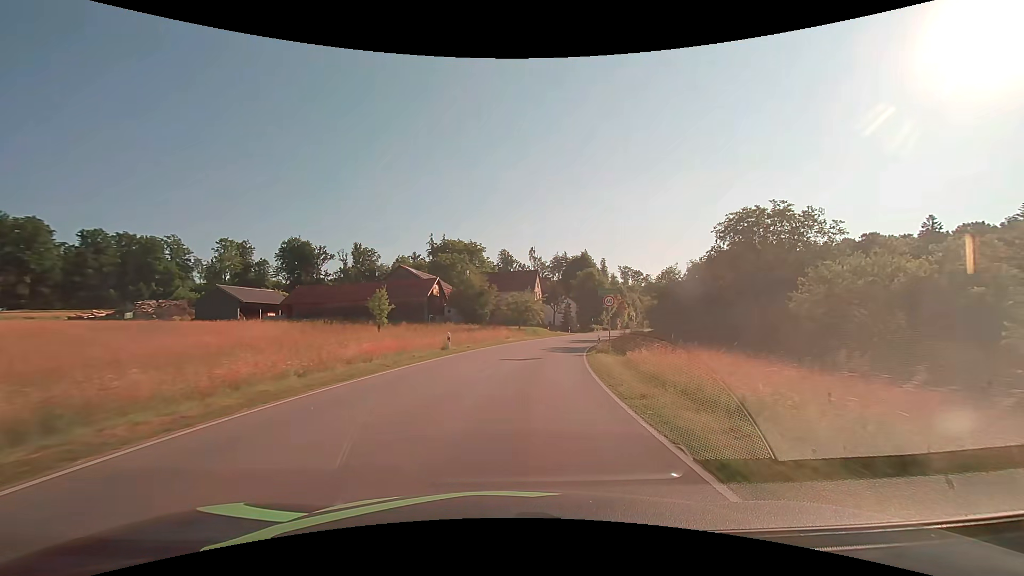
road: tertiary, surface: asphalt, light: Day
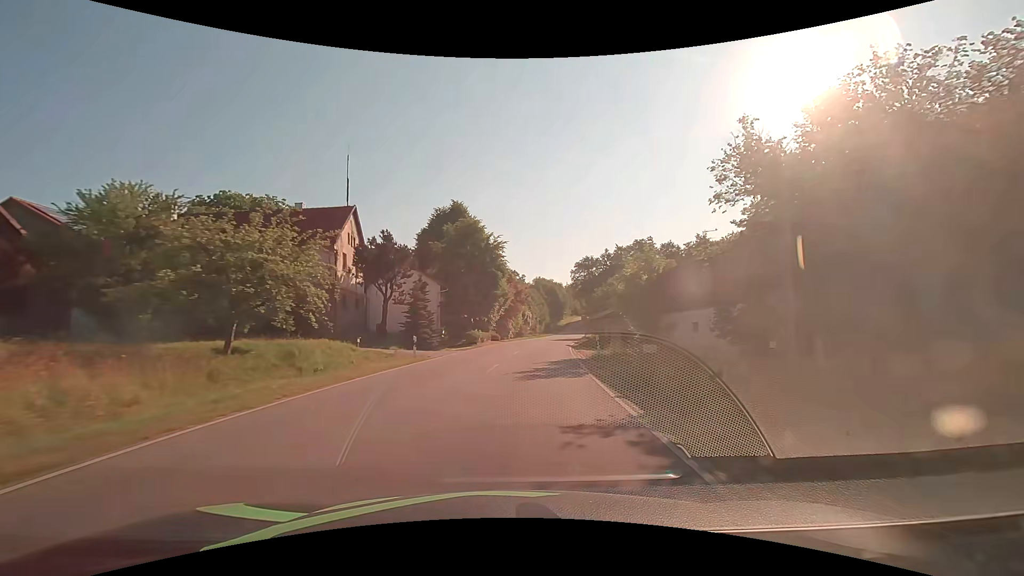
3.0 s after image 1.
(+6.2, +44.6) m; +15°
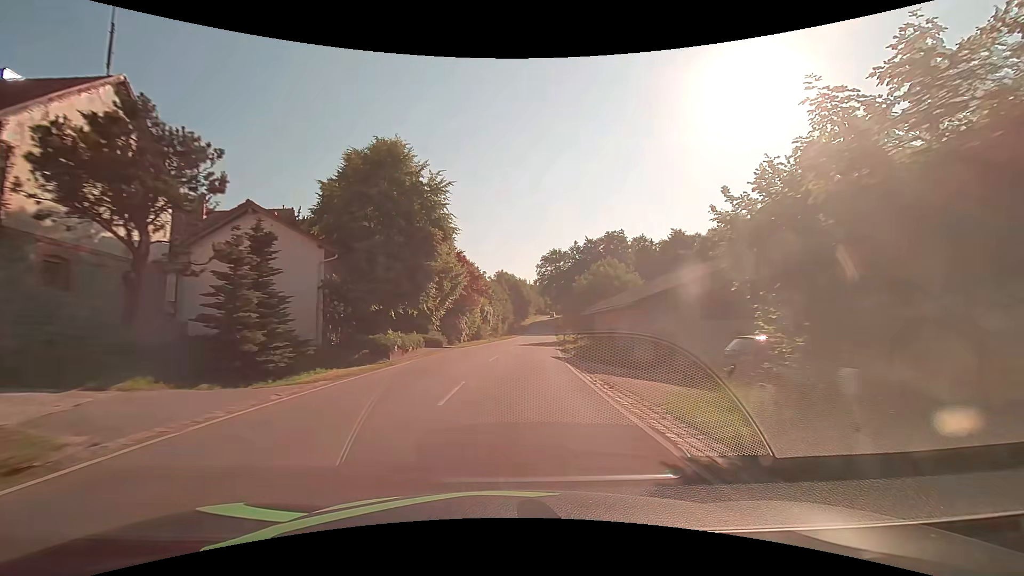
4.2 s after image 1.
(+0.8, +18.1) m; +5°
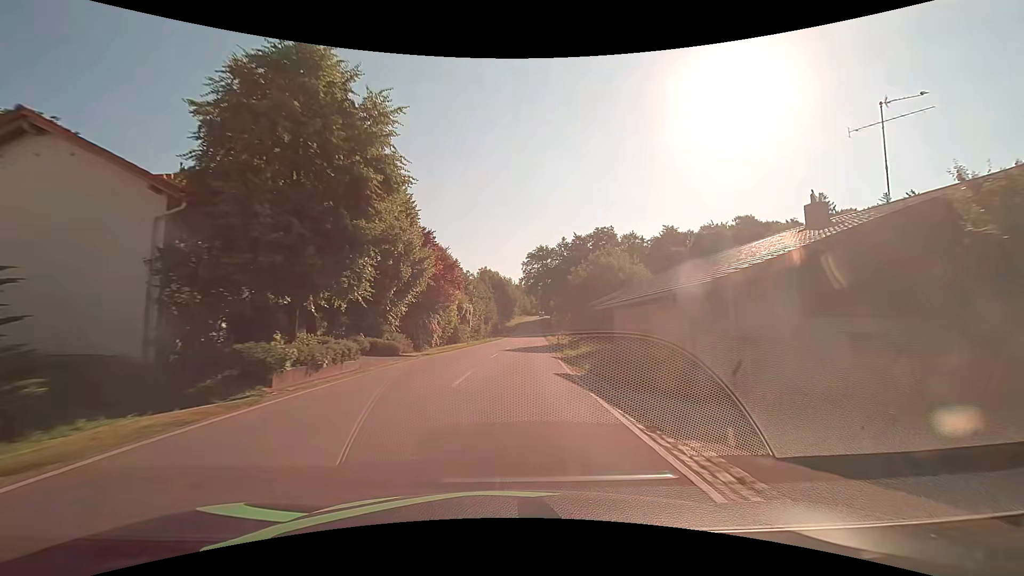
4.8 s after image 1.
(+0.1, +9.1) m; +1°
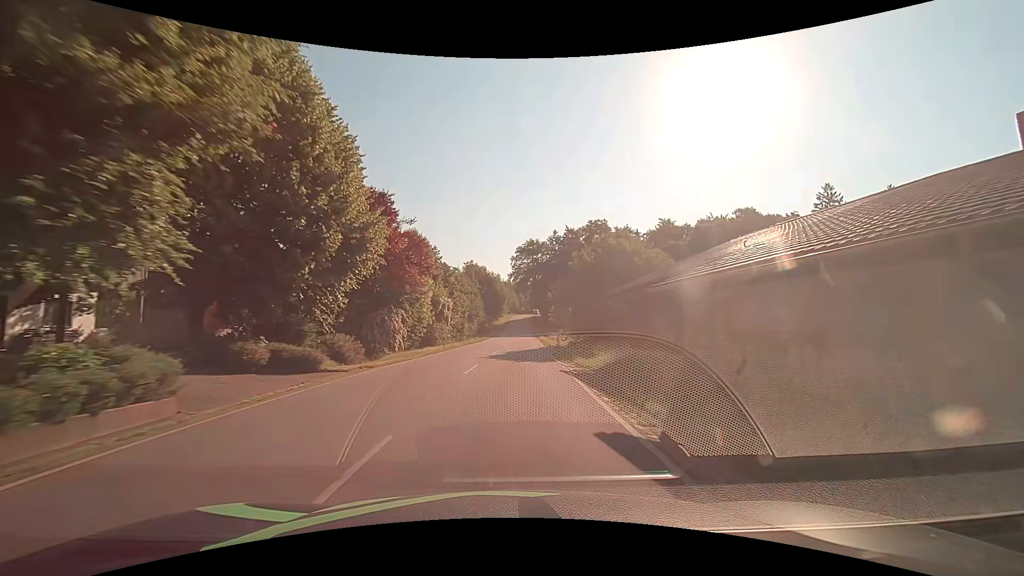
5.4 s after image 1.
(+0.2, +9.1) m; +2°
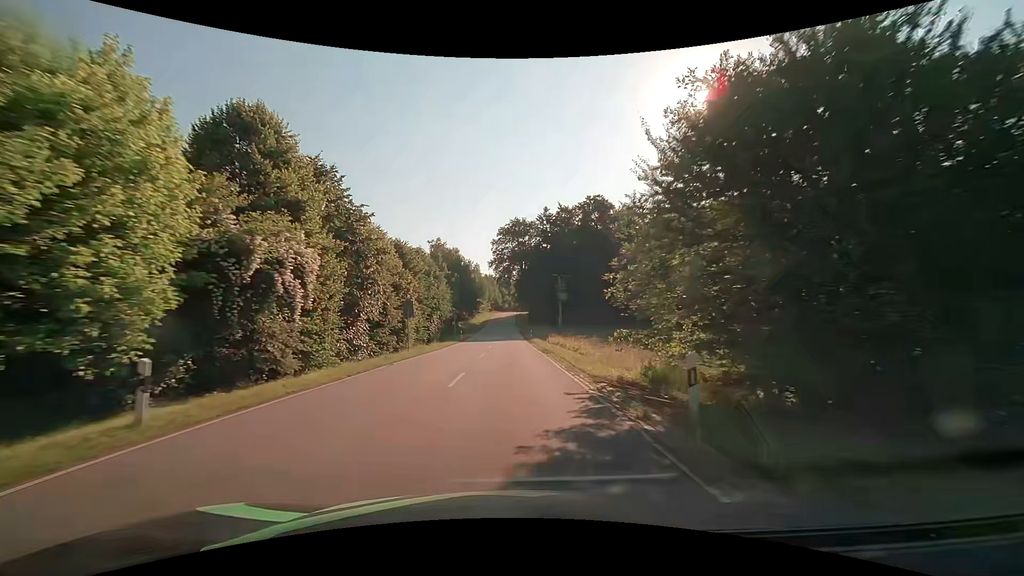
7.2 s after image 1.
(+0.6, +27.4) m; +2°
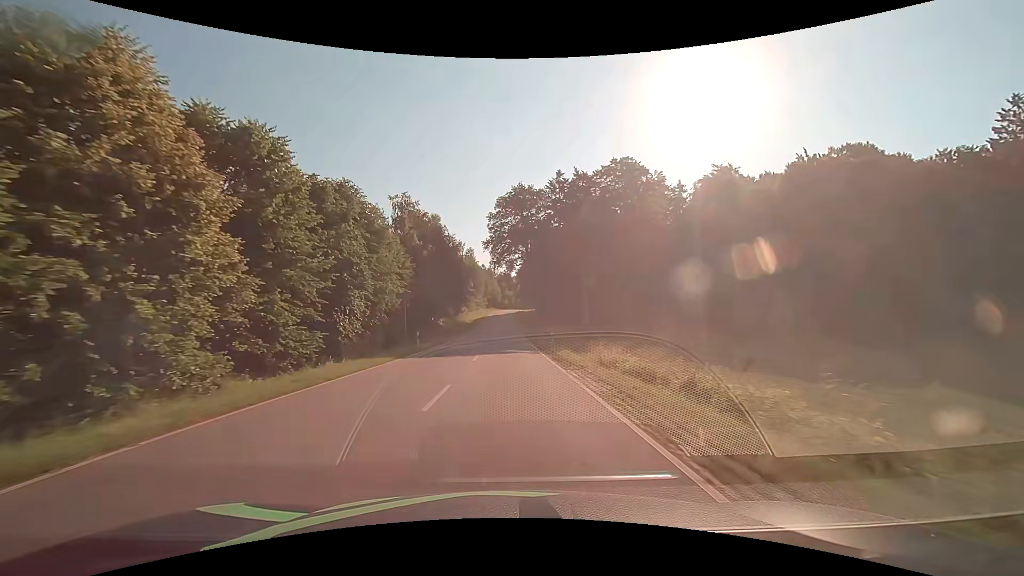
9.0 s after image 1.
(+0.1, +27.5) m; 0°
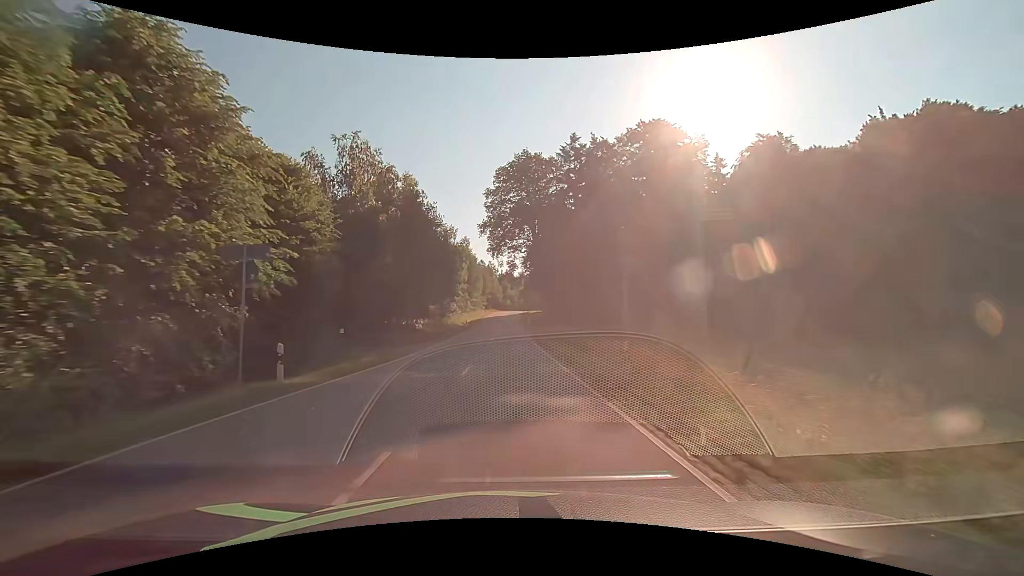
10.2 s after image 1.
(0.0, +18.4) m; 0°
(0, +10) (0, +20) (0, +30) (0, +40) (0, +50) (0, +60) (0, +70) (0, +80) (0, +90) (+1, +100) m
